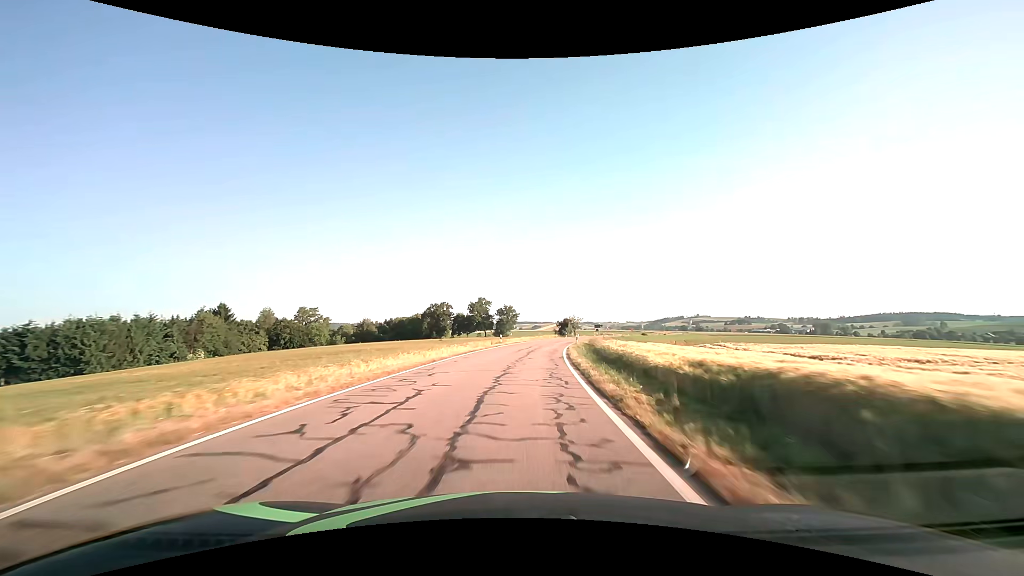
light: Day
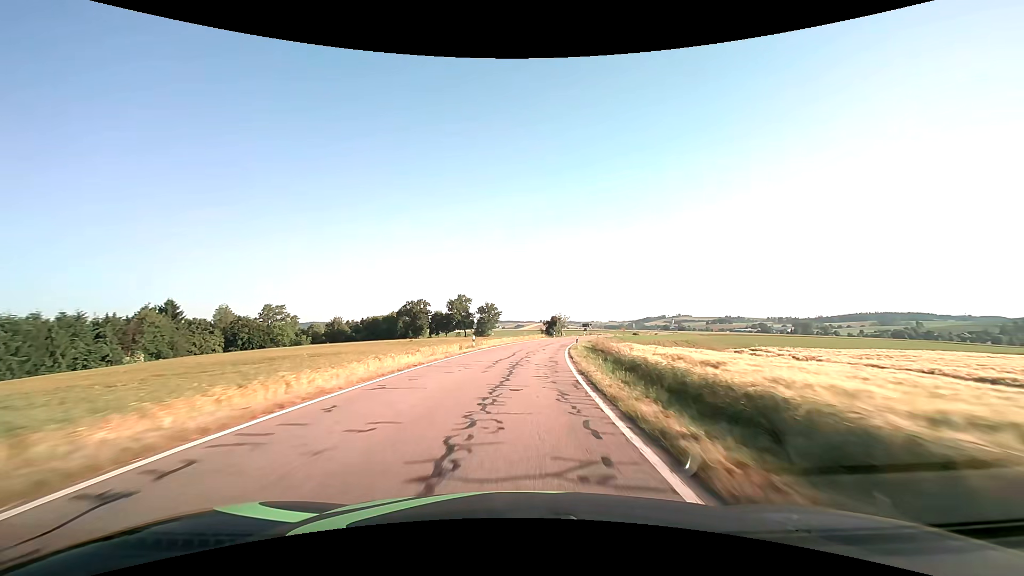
(+0.2, +12.6) m; +2°
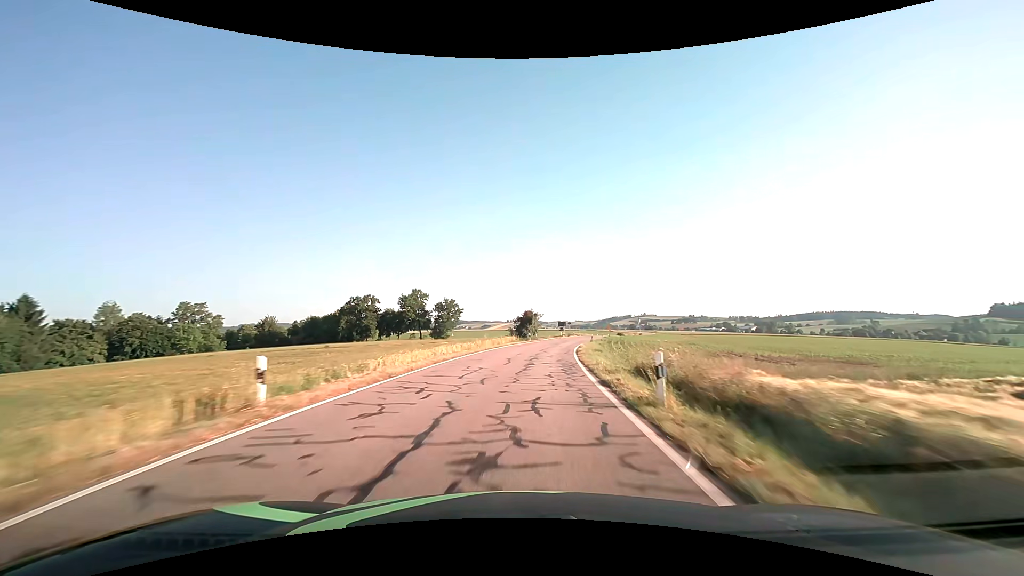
(+0.8, +25.4) m; +4°
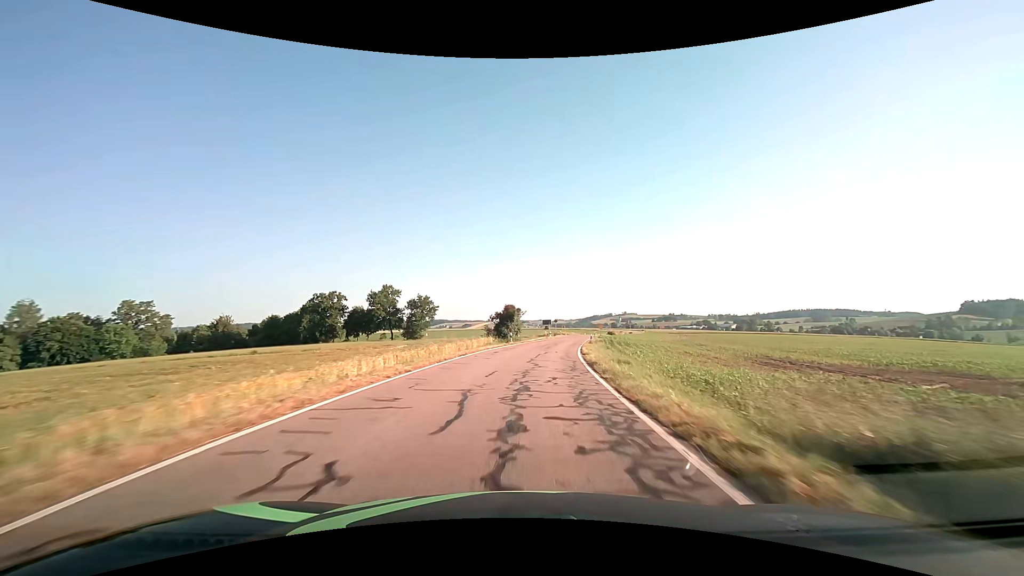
(+0.2, +12.7) m; +2°
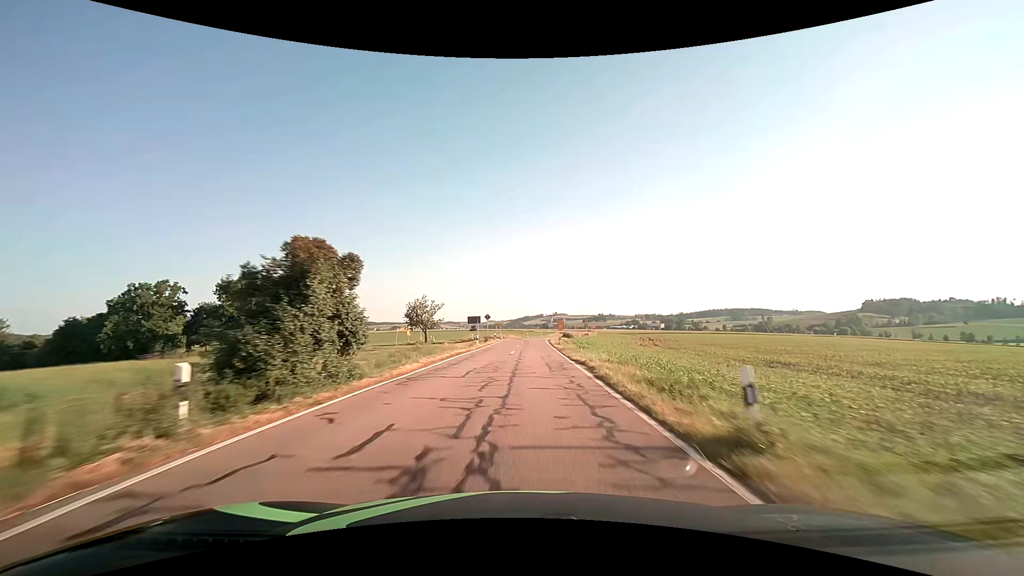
(+2.7, +38.4) m; +8°
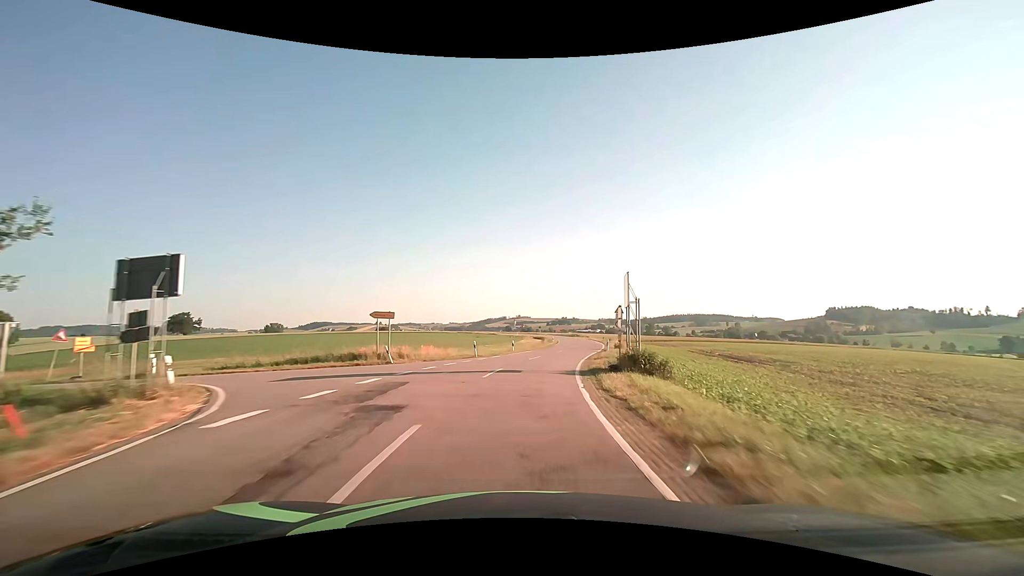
(+2.2, +62.2) m; +4°
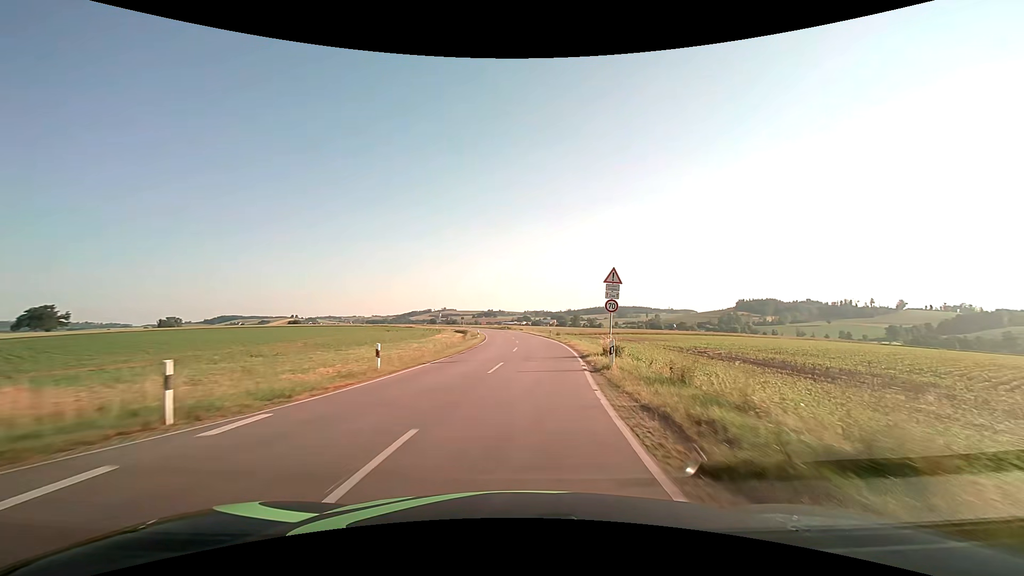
(+1.5, +23.9) m; +8°
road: secondary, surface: asphalt
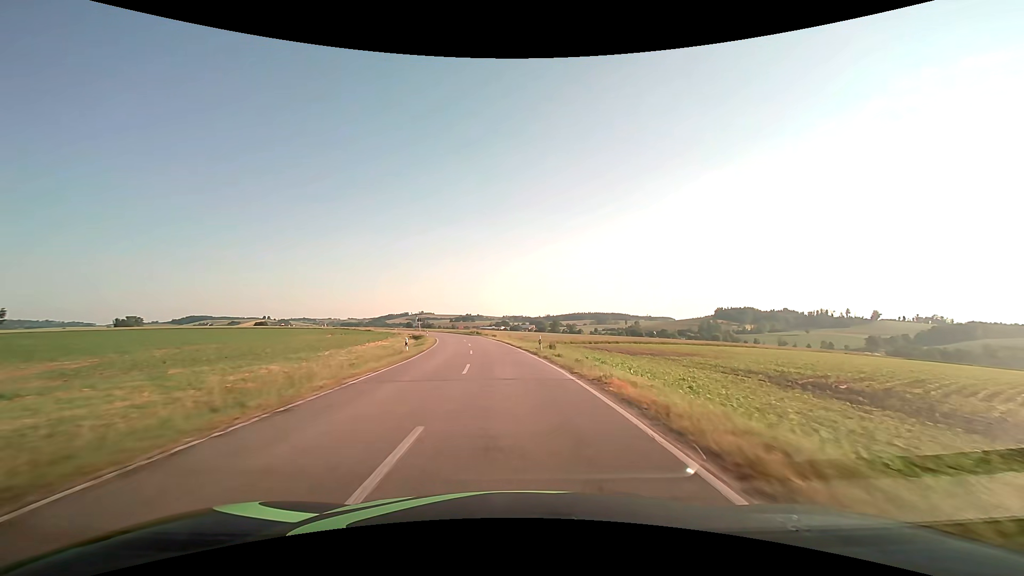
(+1.0, +23.7) m; +3°
(0, +10) (-1, +20) (-1, +30) (-2, +40) (-4, +50) (-5, +60) (-7, +69) (-9, +79) (-12, +89) (-15, +98) m
